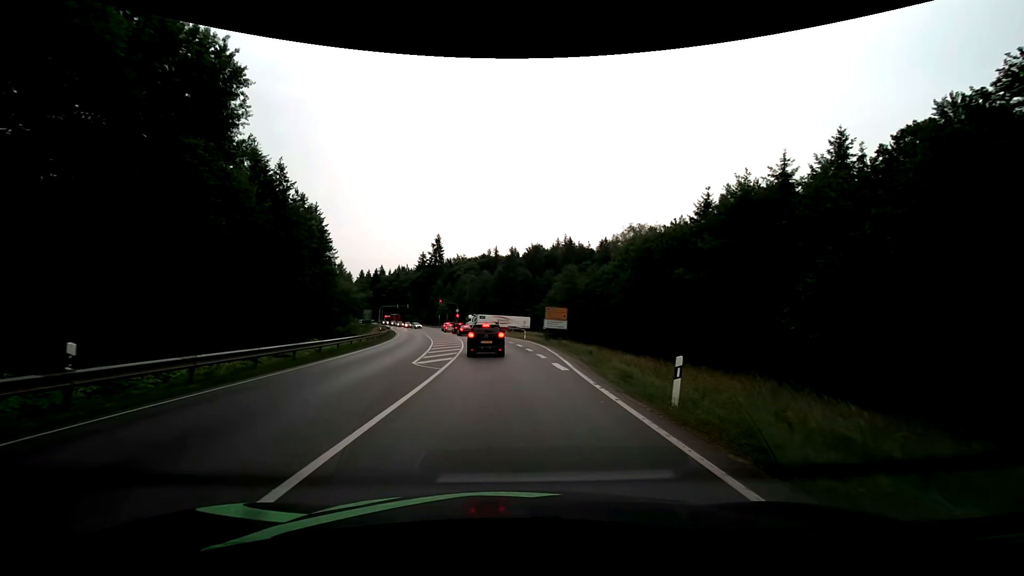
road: secondary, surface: asphalt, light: Day
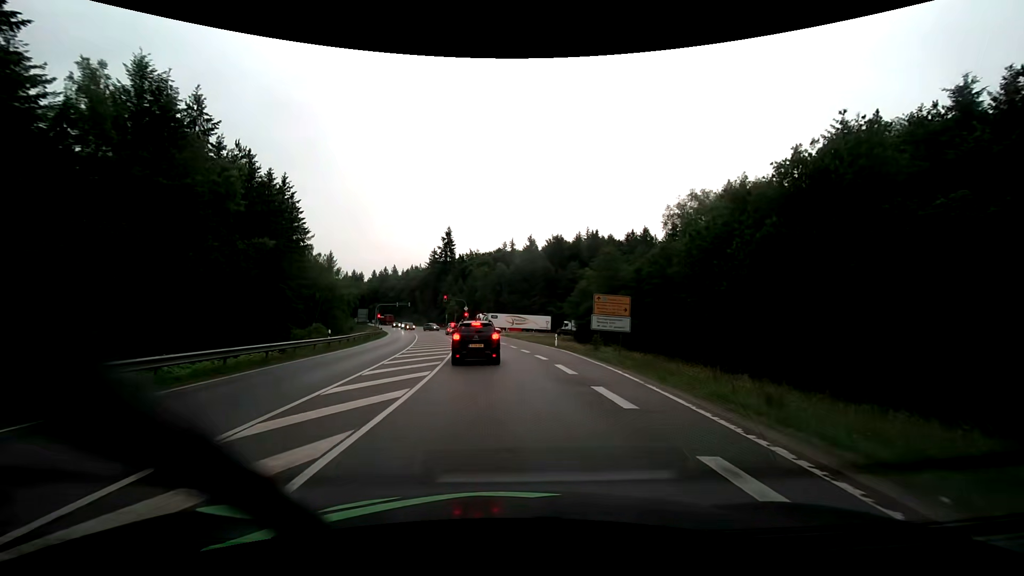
(-0.3, +19.8) m; -2°
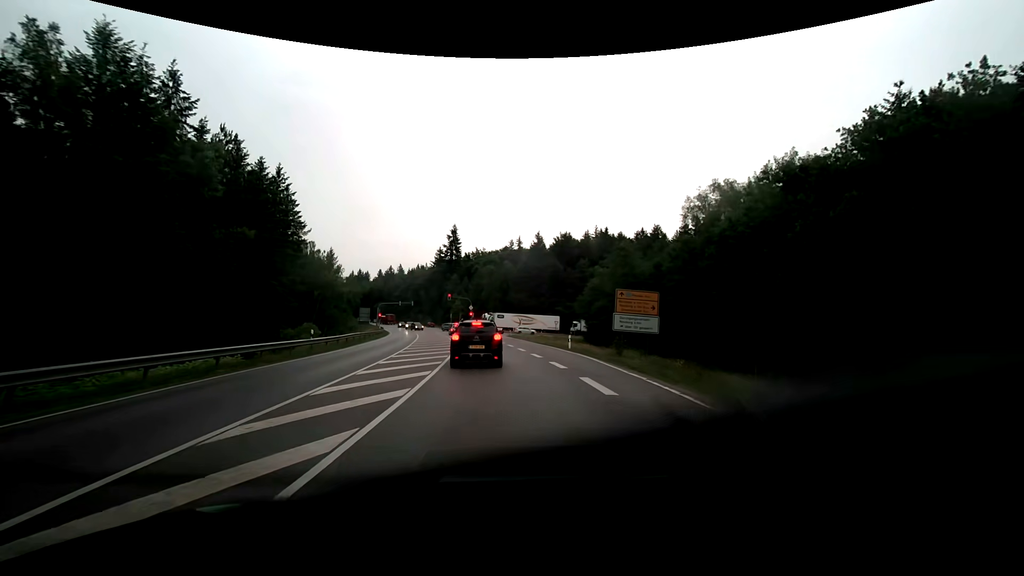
(0.0, +4.2) m; 0°
(0, +10) (-1, +20) (-1, +30) (-2, +40) (-3, +50) (-5, +60) (-7, +70) (-9, +79) (-11, +89) (-13, +99) m
